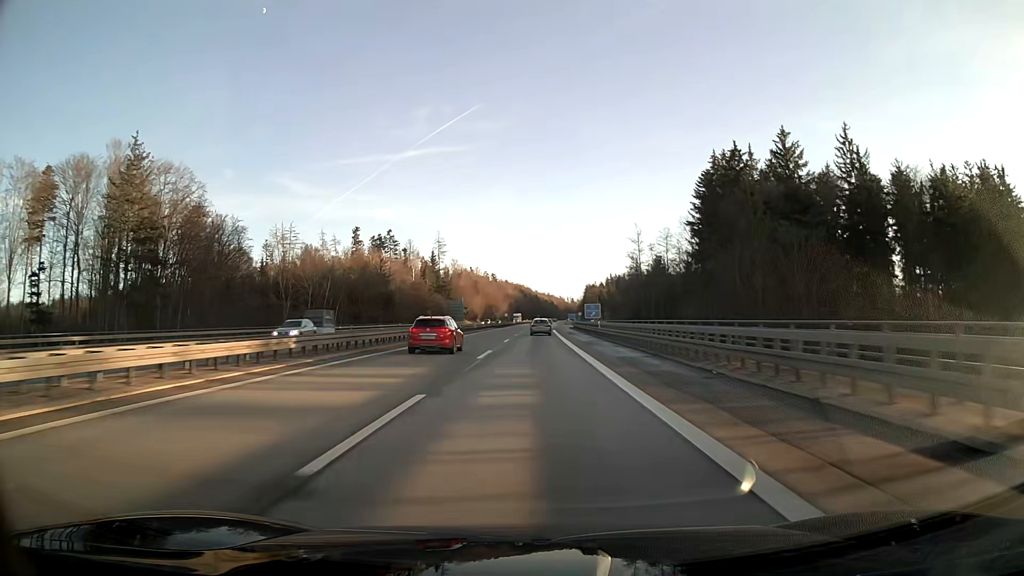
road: motorway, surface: asphalt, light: Day
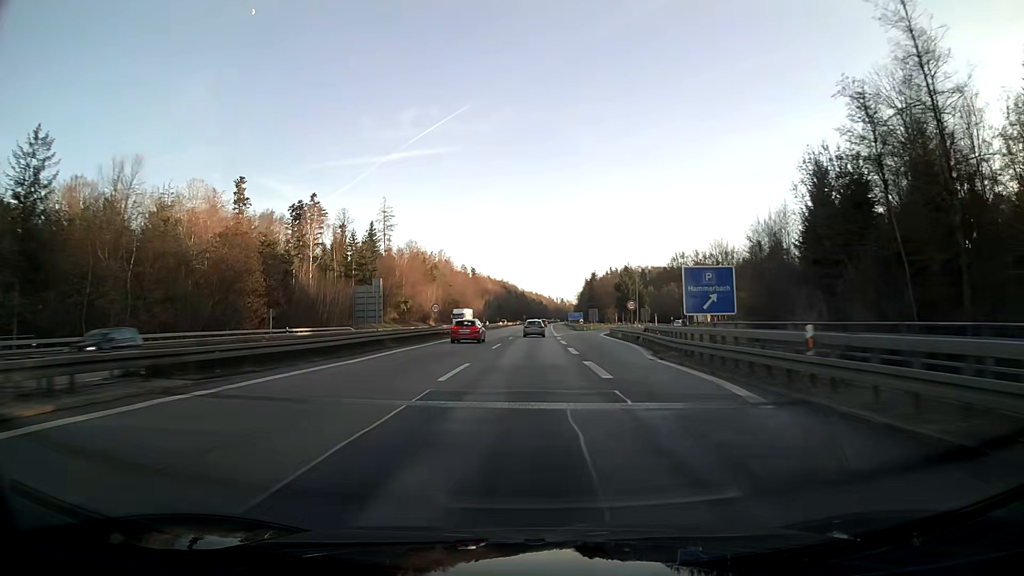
(+0.9, +92.3) m; +1°
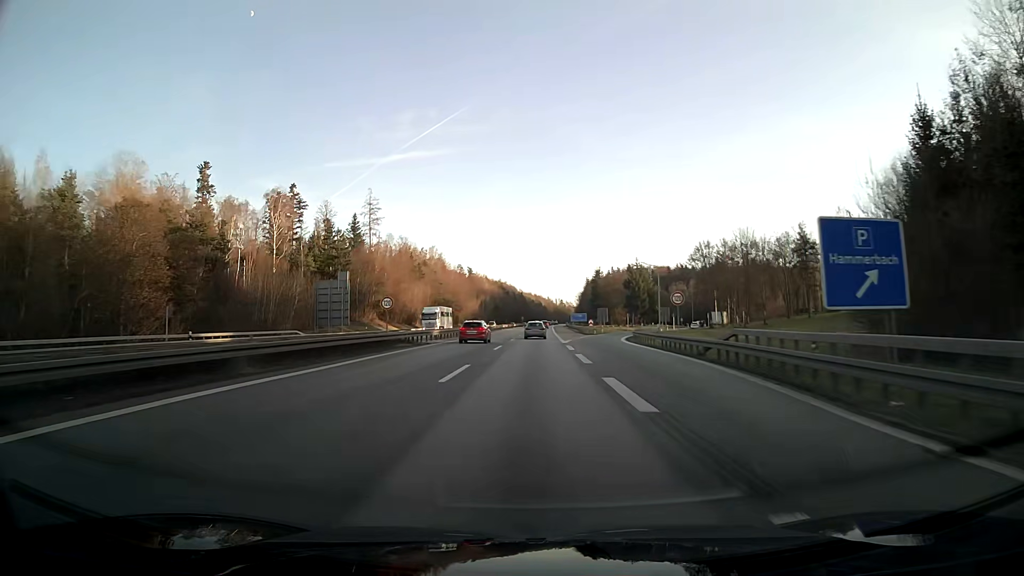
(0.0, +18.3) m; 0°
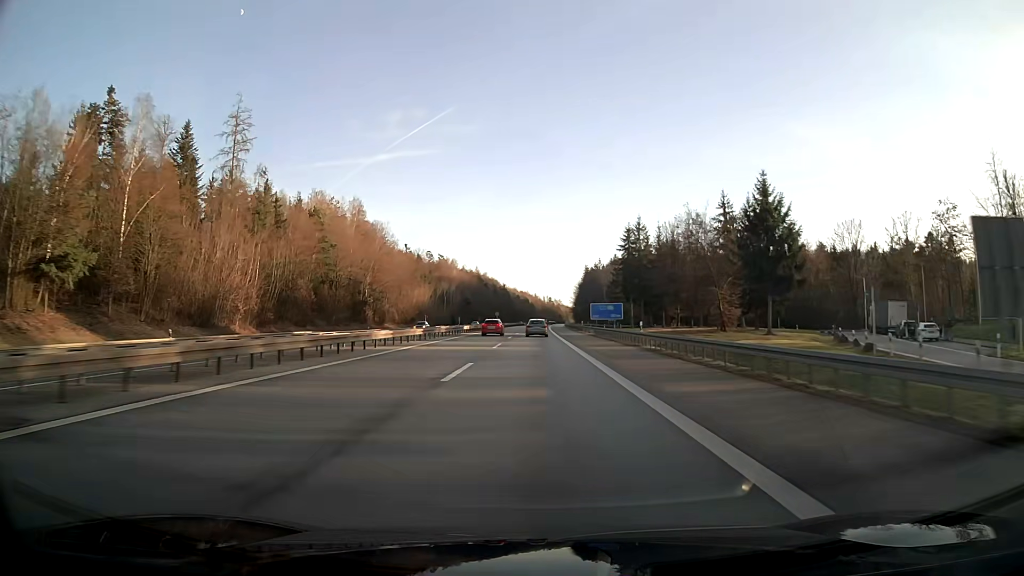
(+1.0, +91.2) m; +1°
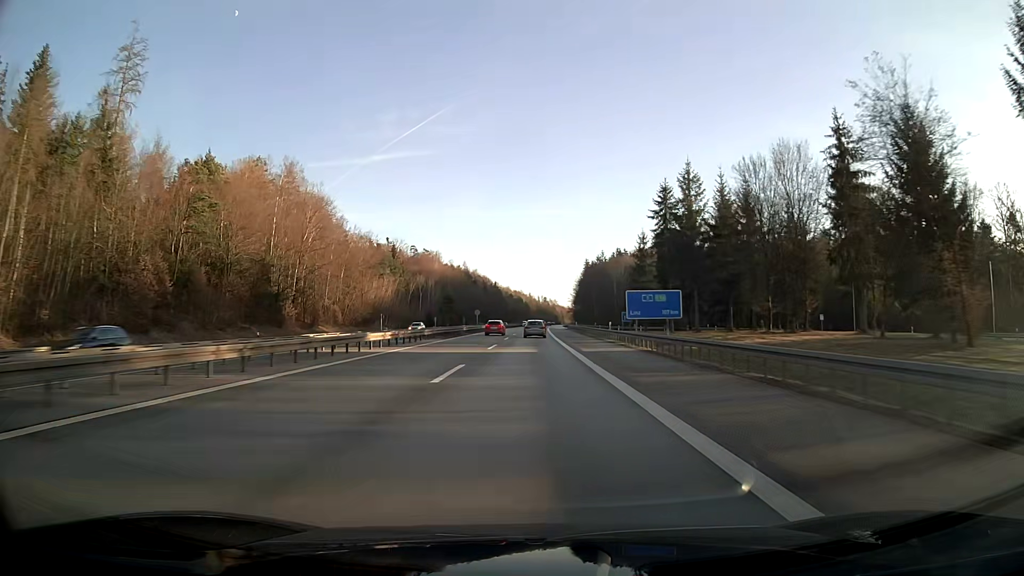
(+0.1, +36.5) m; 0°
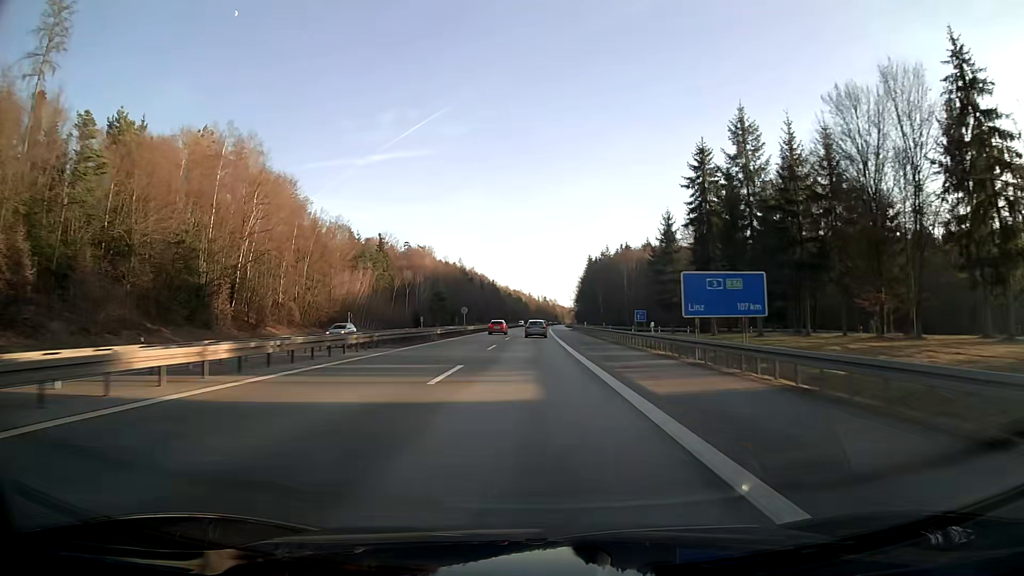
(0.0, +18.3) m; 0°
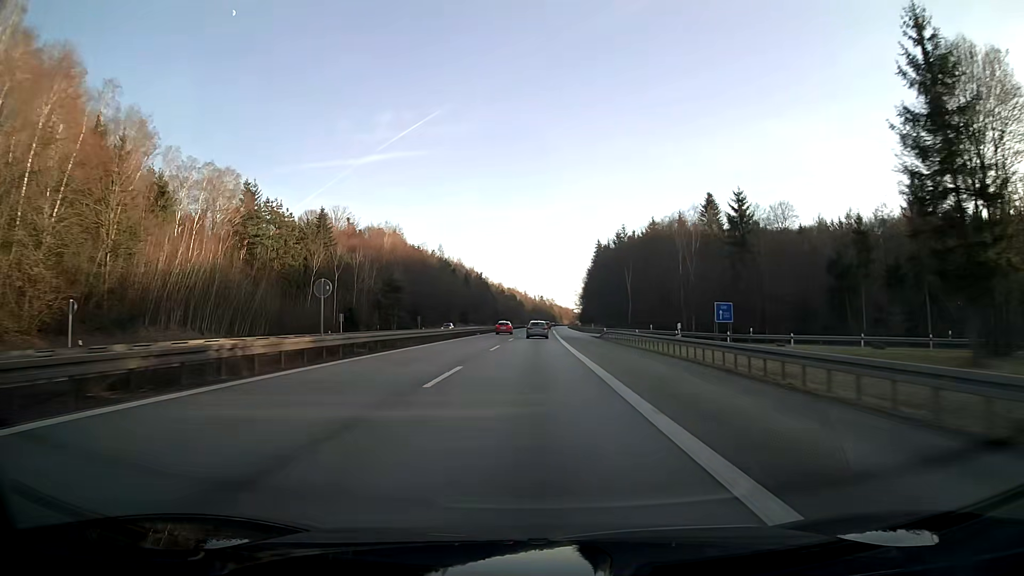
(+0.1, +55.1) m; 0°
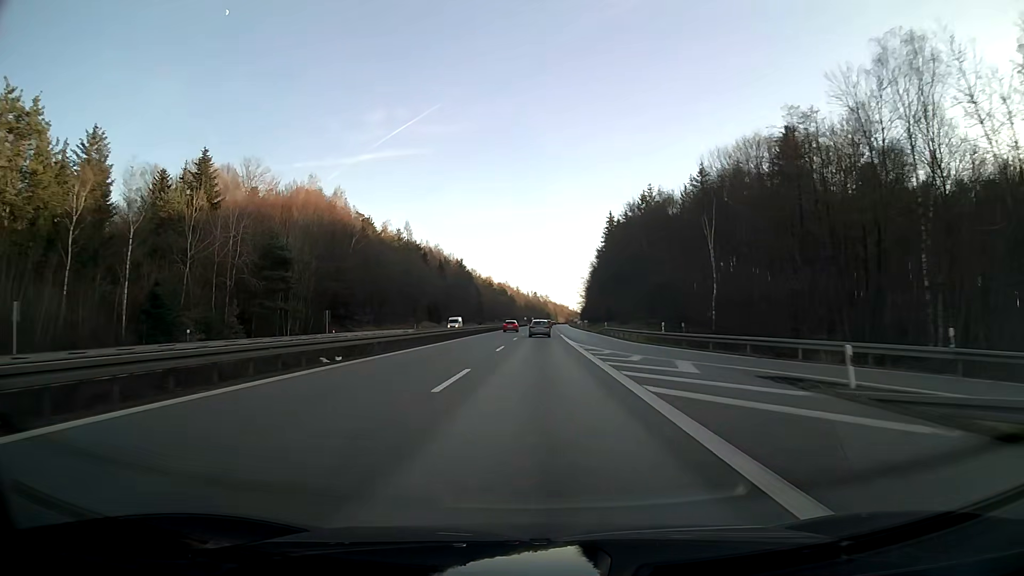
(+0.3, +55.4) m; +1°
